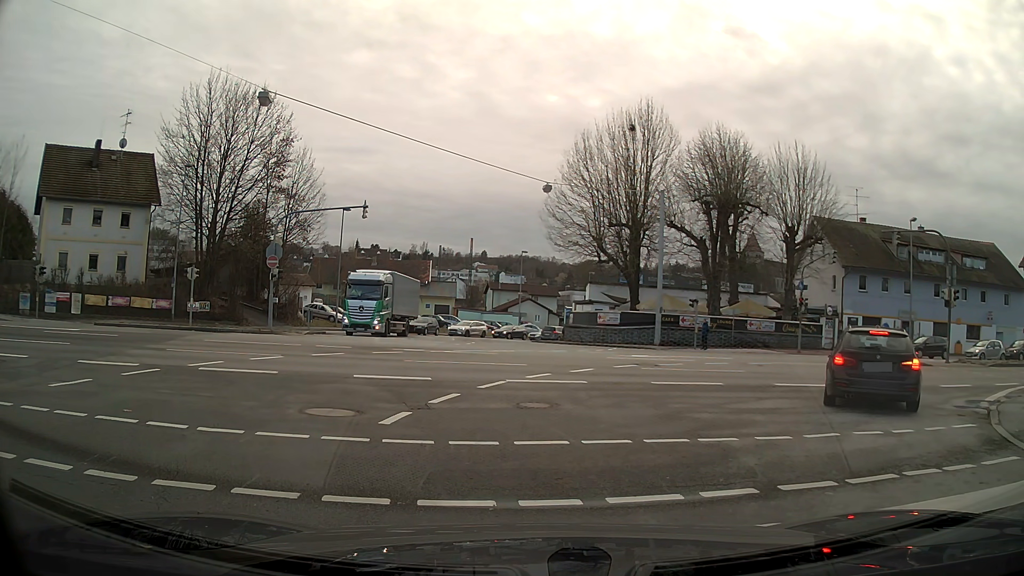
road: primary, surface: asphalt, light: Day
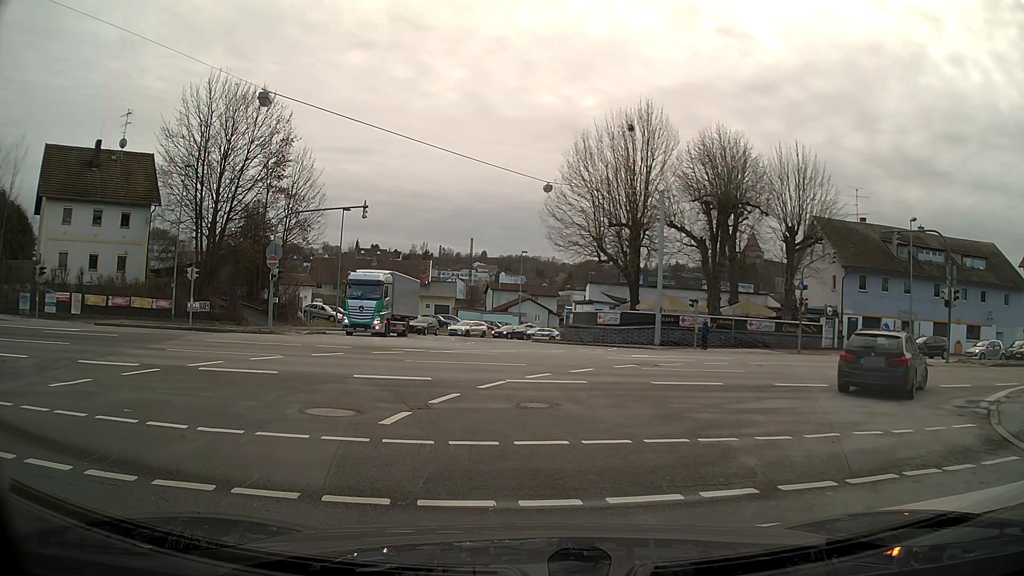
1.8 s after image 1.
(0.0, 0.0) m; 0°
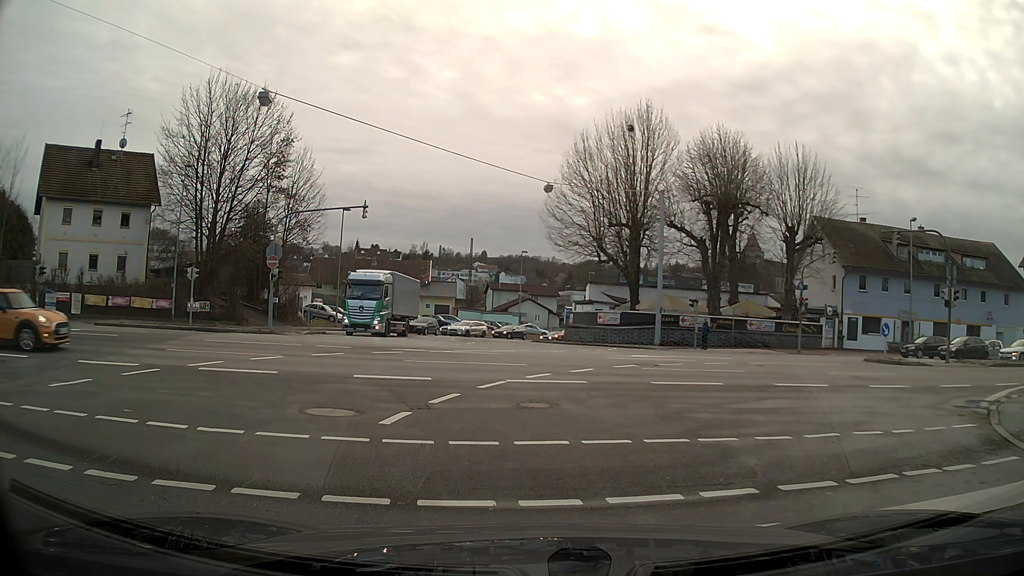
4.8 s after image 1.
(0.0, 0.0) m; 0°
